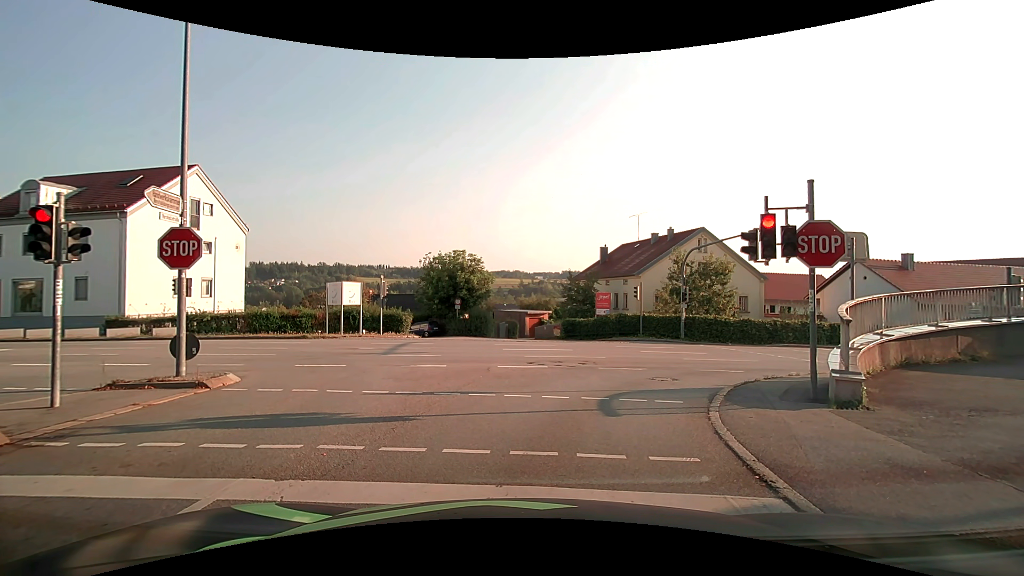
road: tertiary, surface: asphalt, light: Day
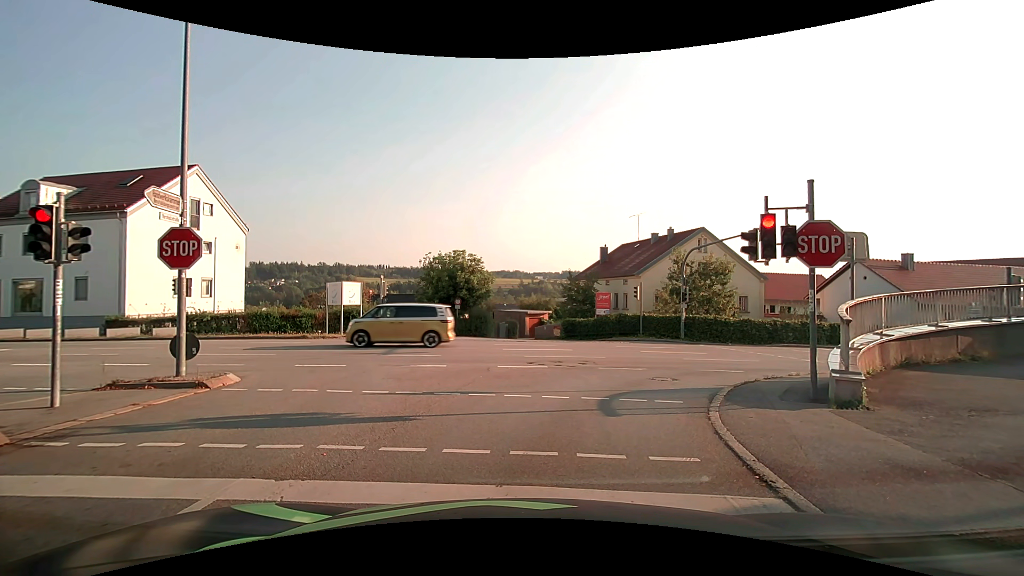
(0.0, 0.0) m; 0°
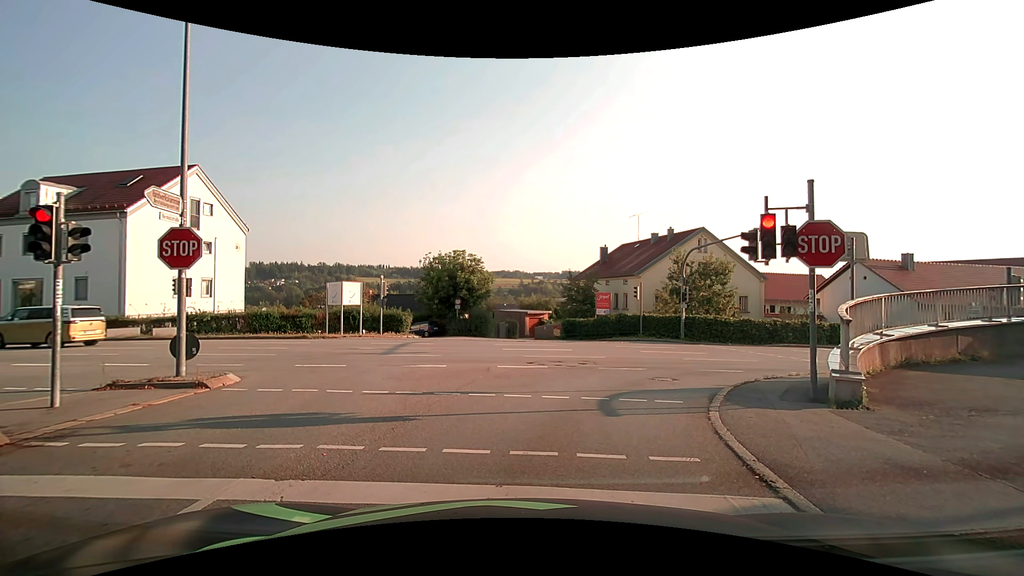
(0.0, 0.0) m; 0°
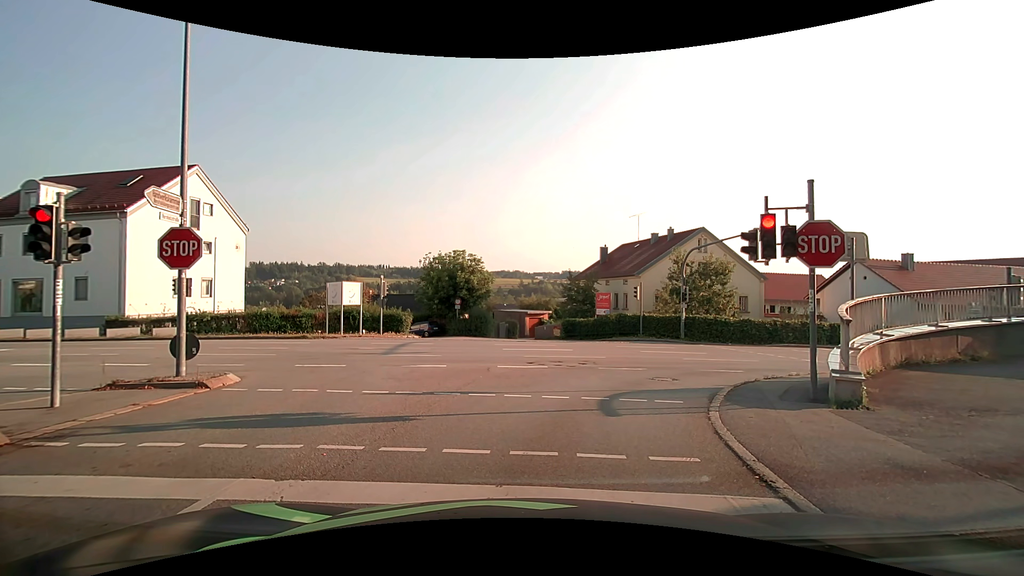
(0.0, 0.0) m; 0°
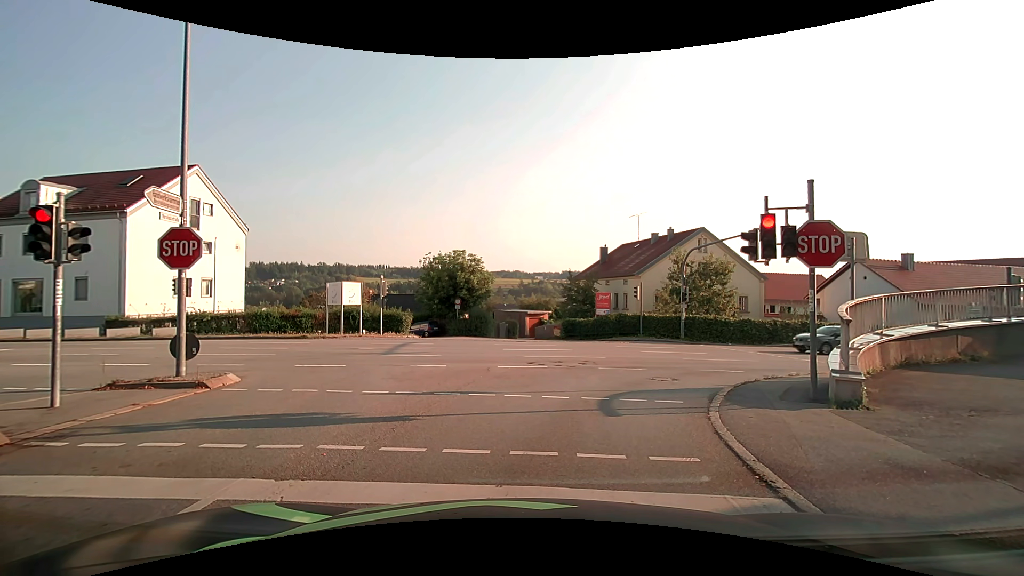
(0.0, 0.0) m; 0°
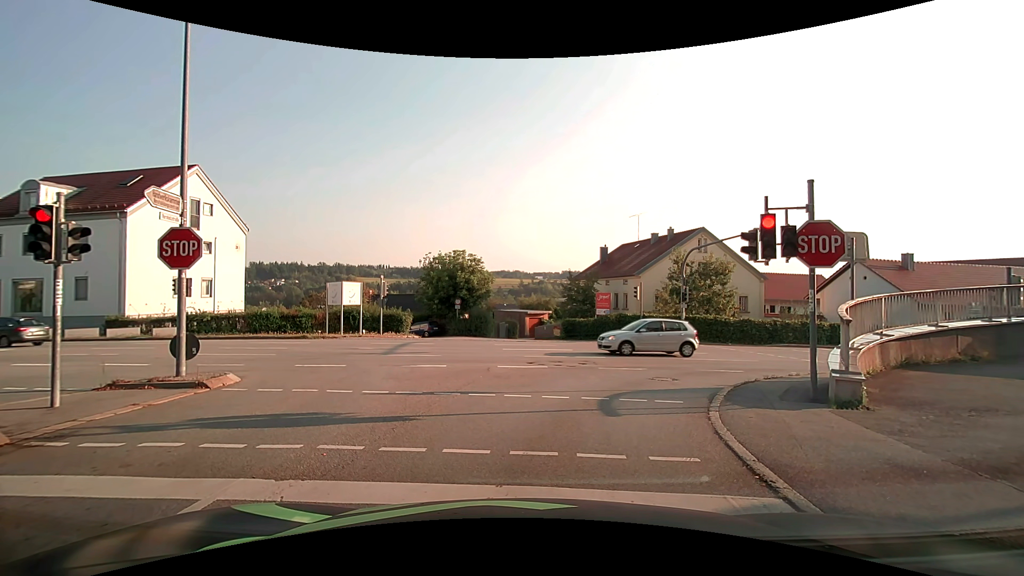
(0.0, 0.0) m; 0°
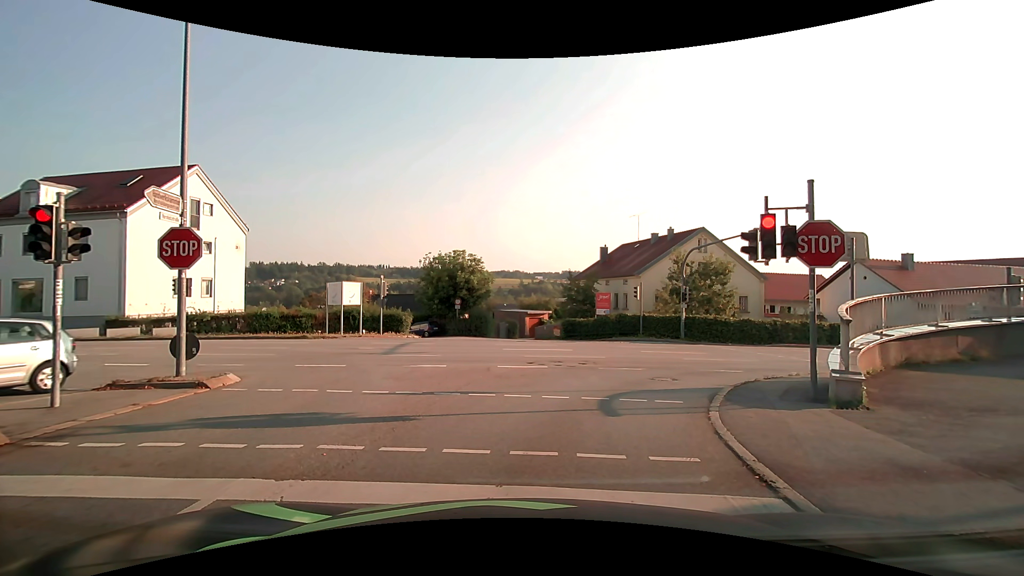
(0.0, 0.0) m; 0°
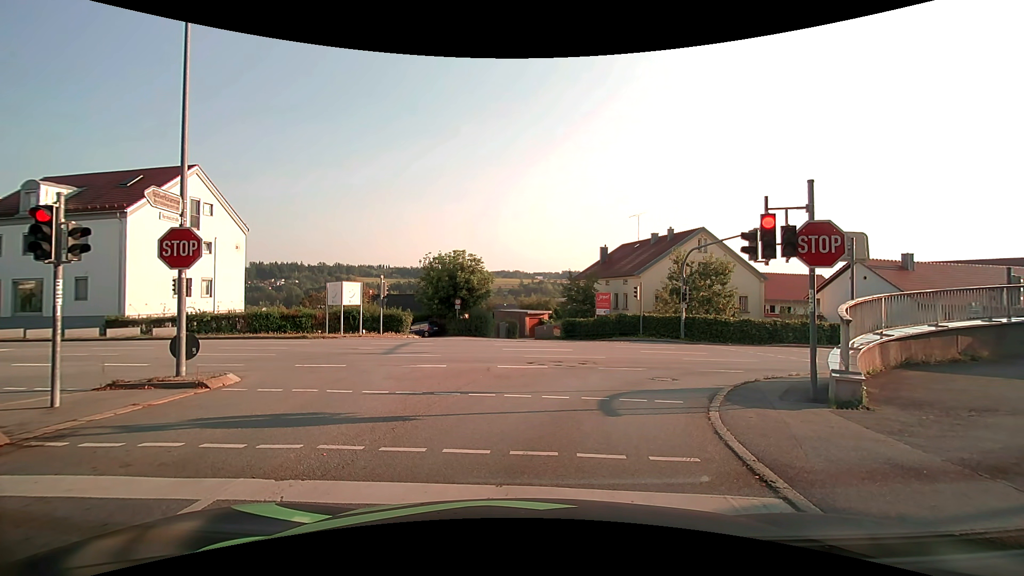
(0.0, 0.0) m; 0°
(+1, +10) (+6, +18) (+16, +22) (+25, +24) (+35, +26) (+45, +30) (+54, +33) (+63, +38) (+71, +43) (+79, +49) m
